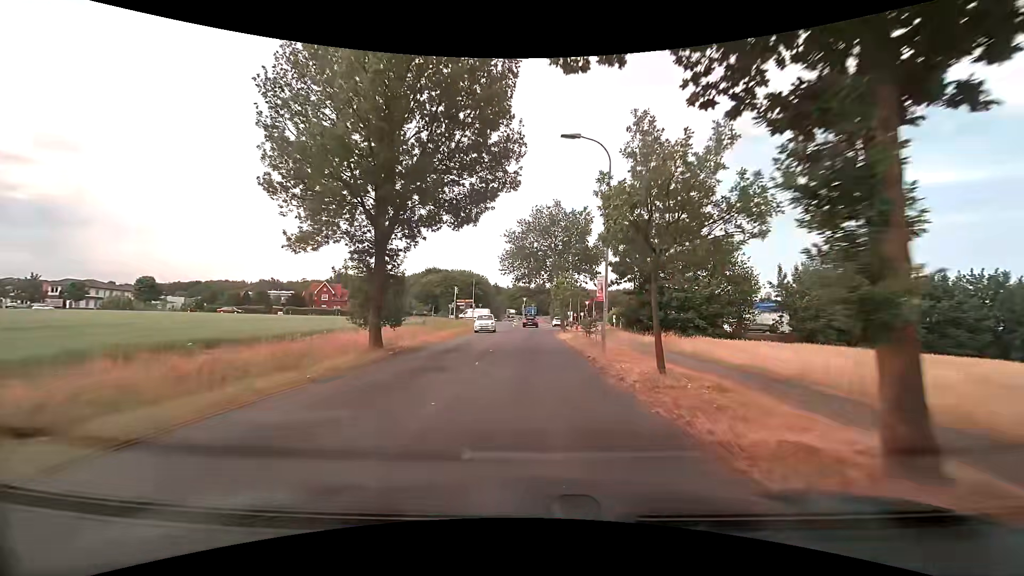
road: secondary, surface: asphalt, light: Day
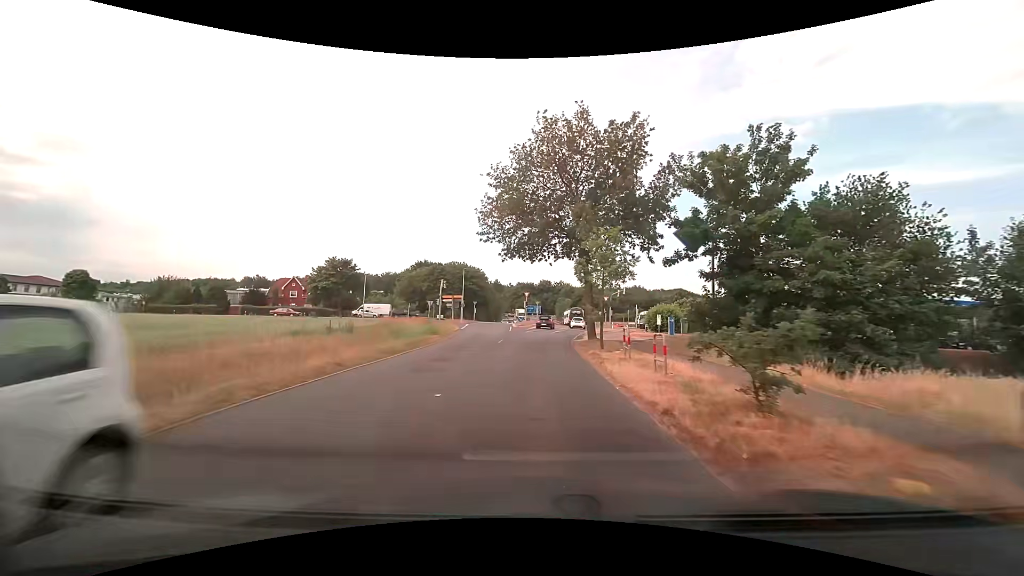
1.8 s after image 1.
(0.0, +19.0) m; 0°
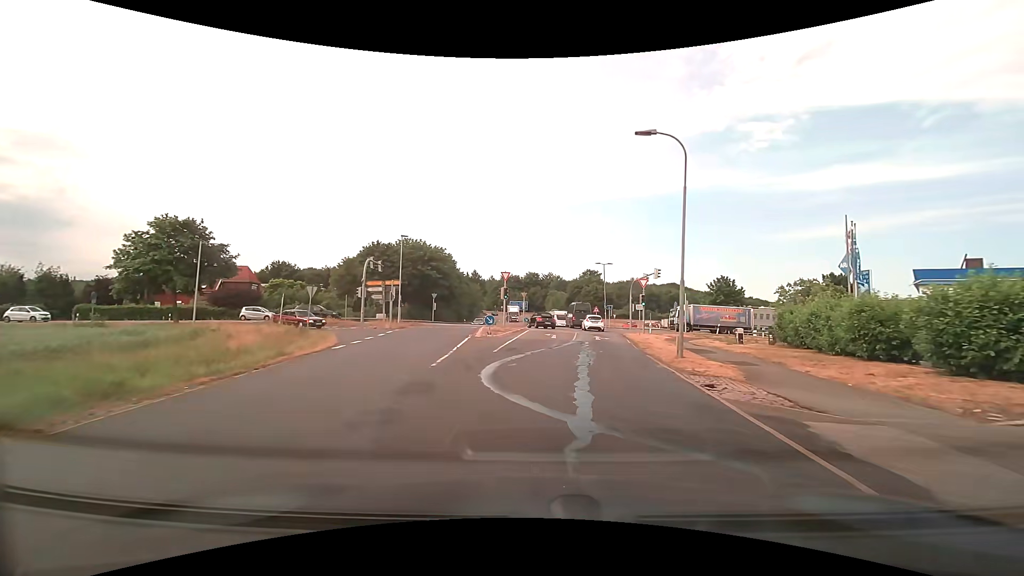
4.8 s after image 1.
(+0.1, +30.6) m; +1°
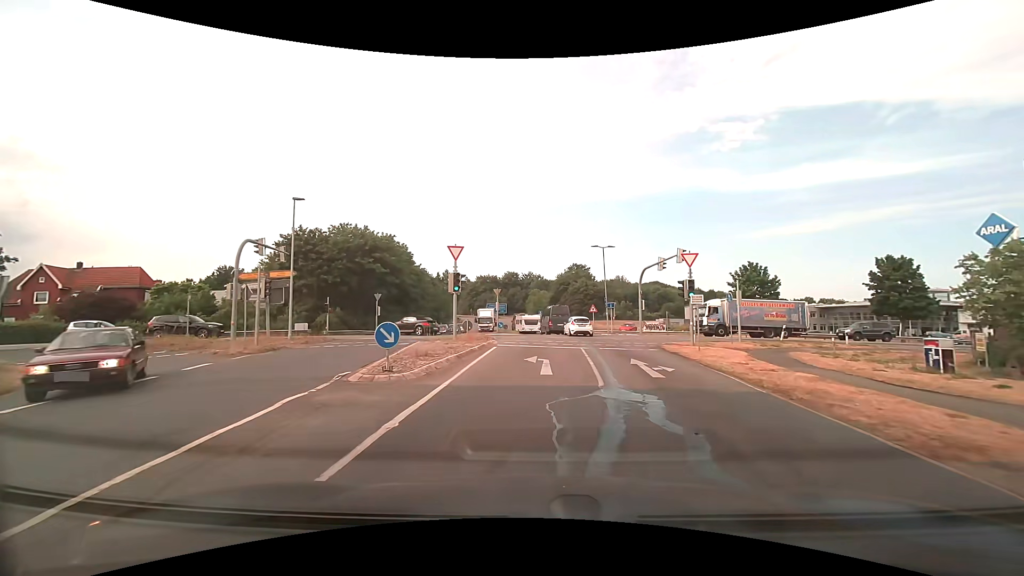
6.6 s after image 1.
(+0.6, +17.0) m; +3°
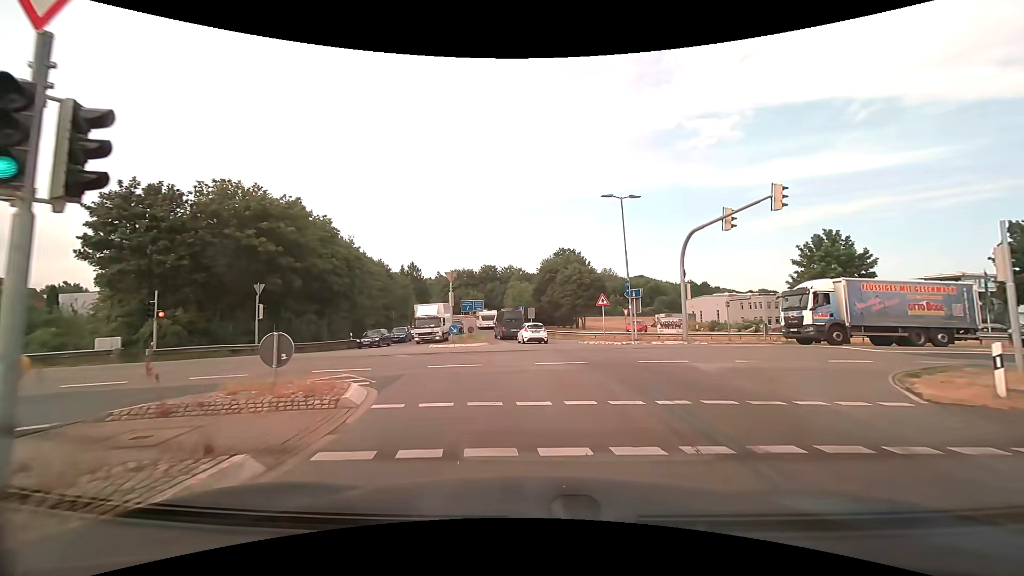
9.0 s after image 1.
(+0.4, +19.1) m; +2°
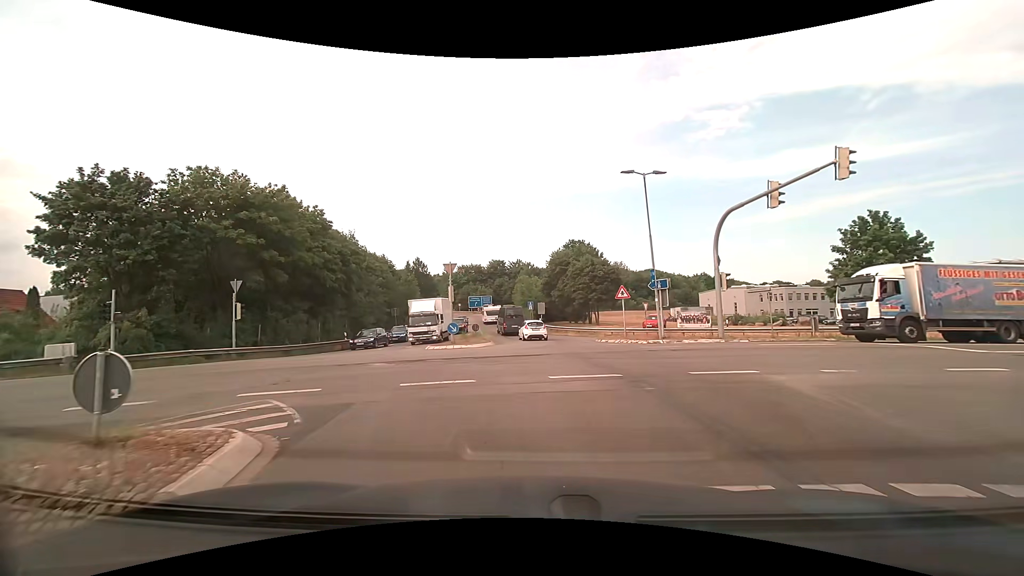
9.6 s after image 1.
(0.0, +3.7) m; -1°
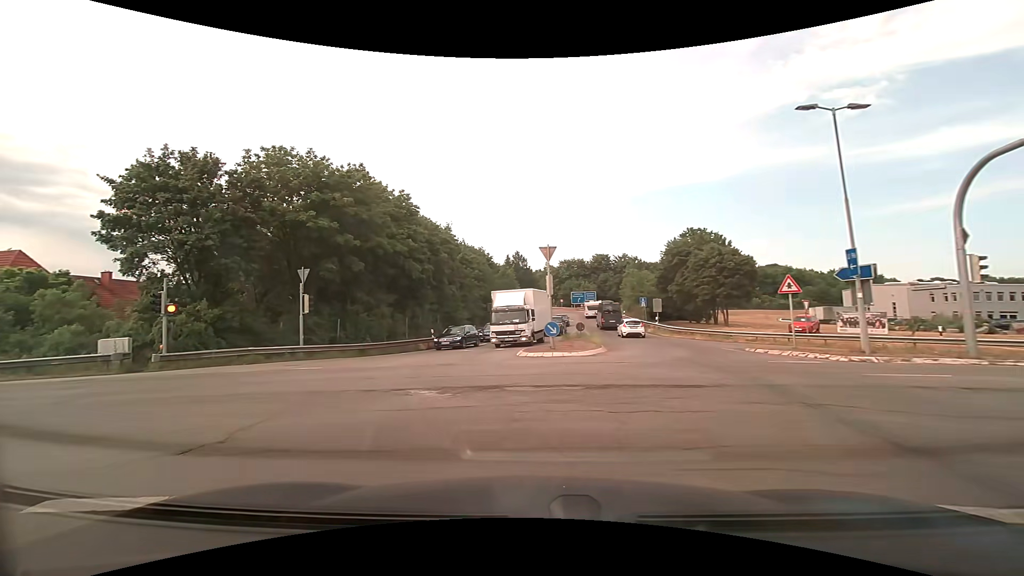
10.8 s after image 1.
(-0.5, +6.2) m; -12°
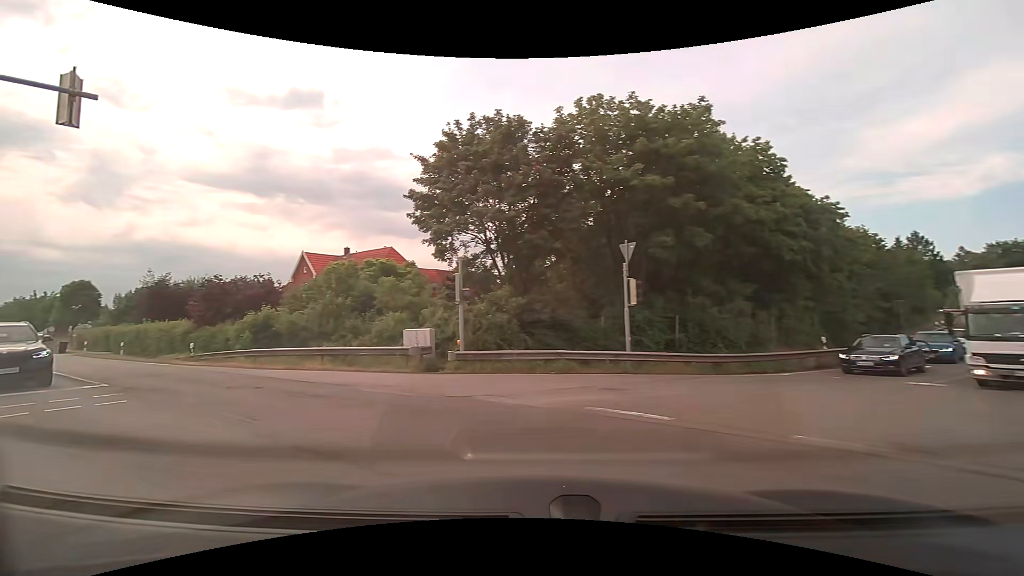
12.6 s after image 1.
(-2.7, +8.9) m; -35°
(-3, +9) (-10, +16) (-18, +22) (-27, +28) (-35, +34) (-43, +40) (-51, +46) (-59, +52) (-67, +58) (-75, +64) m
